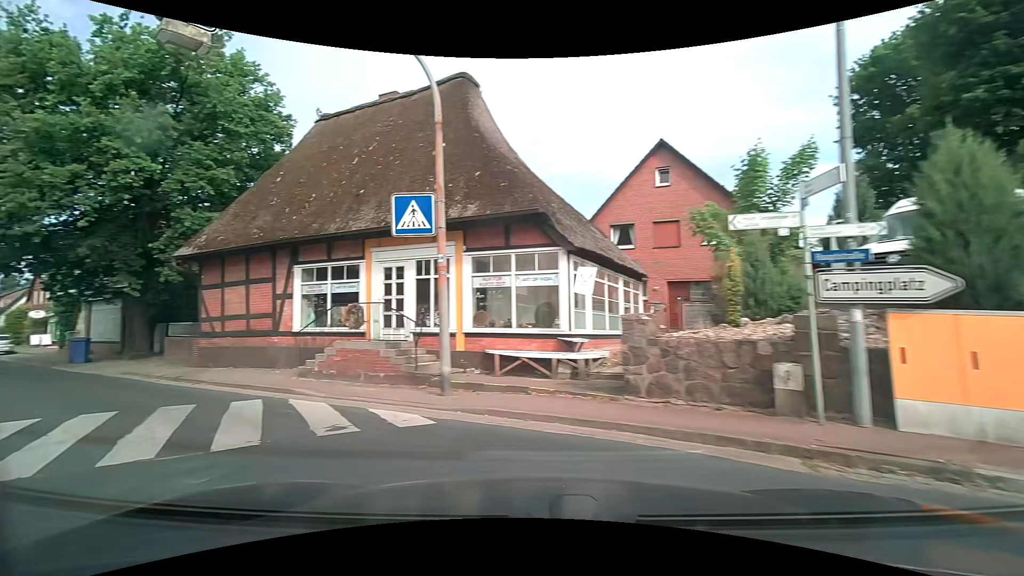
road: tertiary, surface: asphalt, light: Day
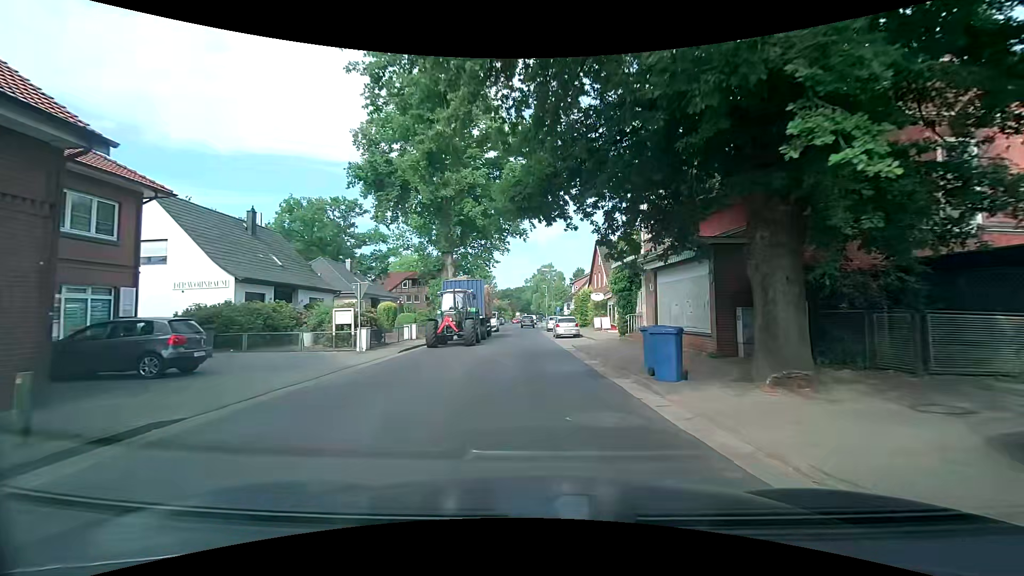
(-11.6, +13.4) m; -55°
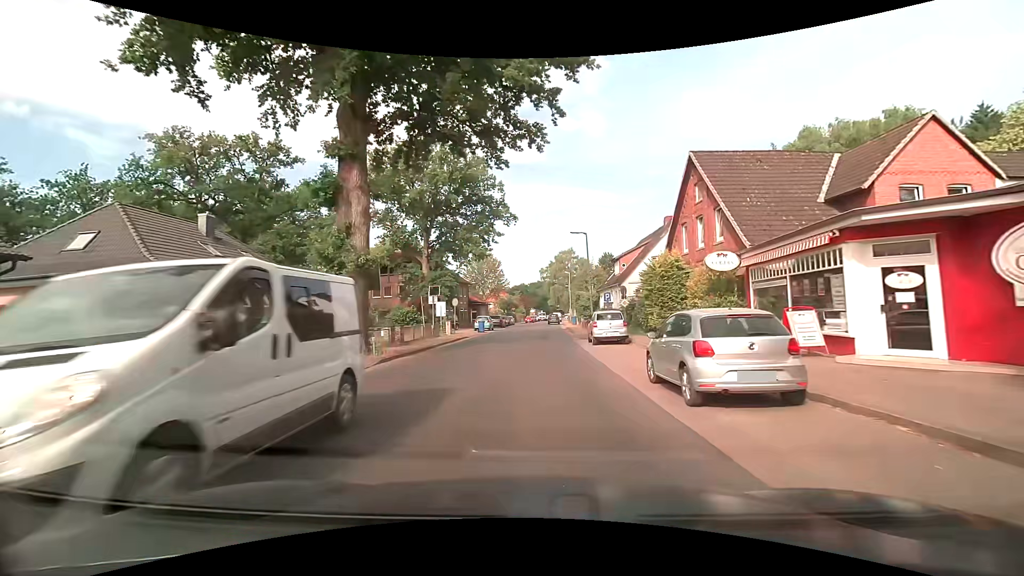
(-0.5, +26.7) m; -2°
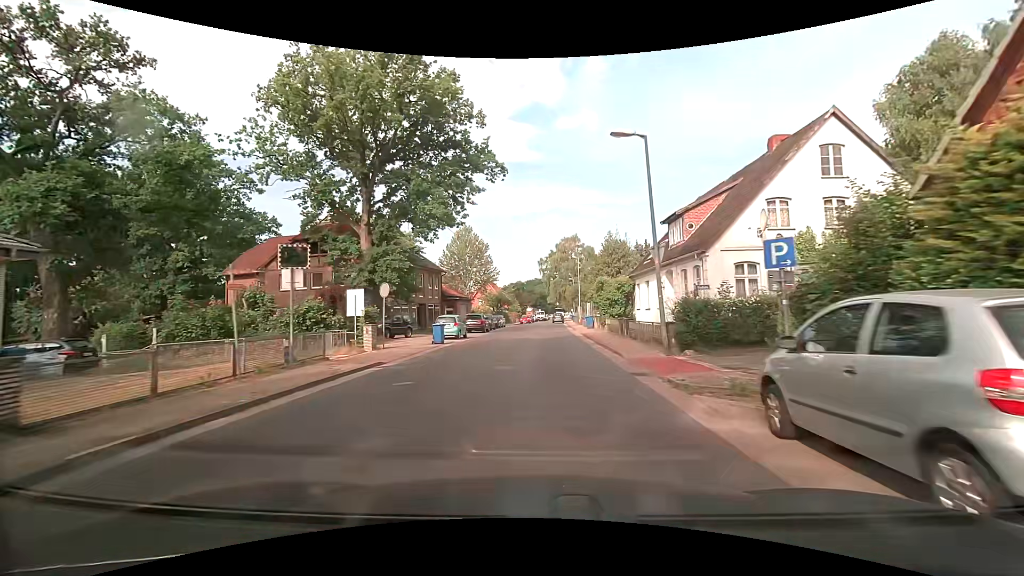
(+0.2, +19.7) m; +1°
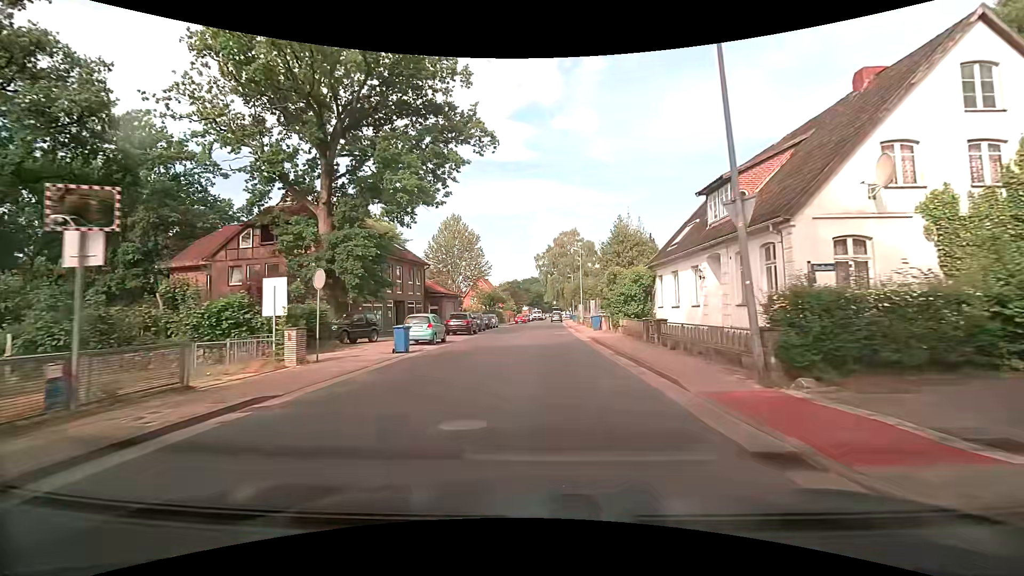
(0.0, +6.7) m; 0°
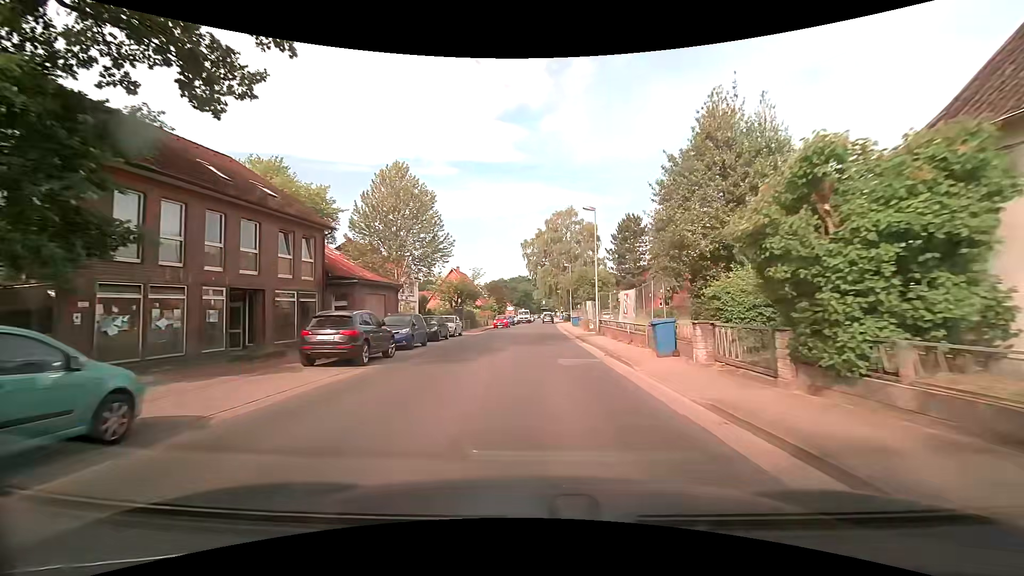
(+0.4, +20.7) m; +2°
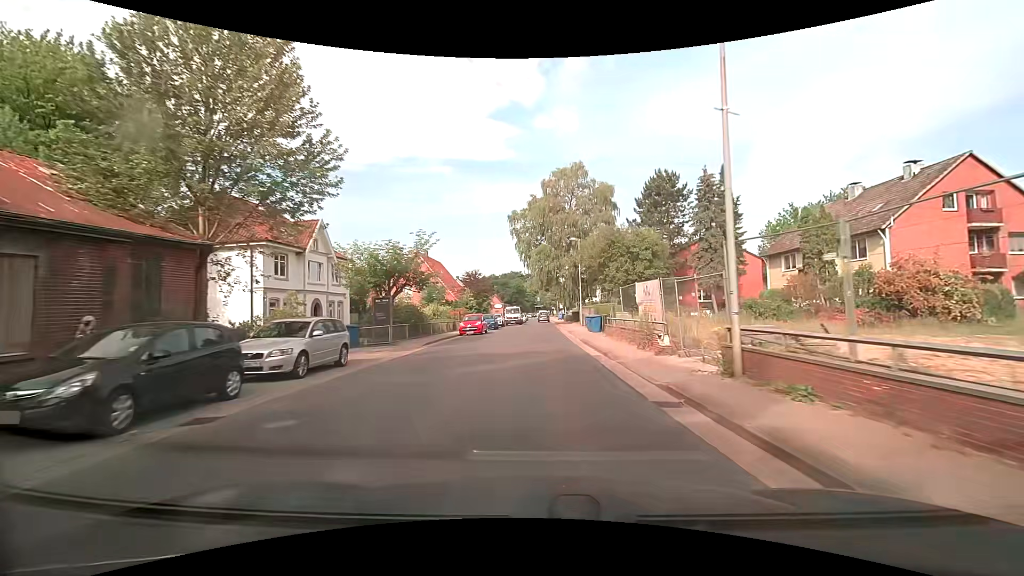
(+0.2, +21.8) m; +1°
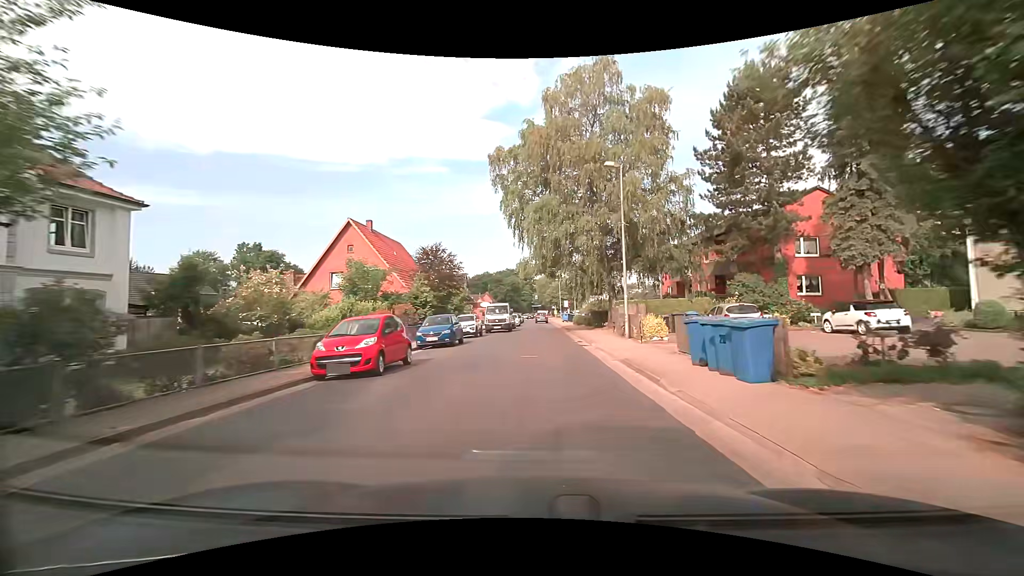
(0.0, +22.6) m; +1°
(0, +10) (0, +20) (0, +30) (0, +40) (0, +50) (0, +60) (0, +70) (0, +80) (0, +90) (0, +100) m
